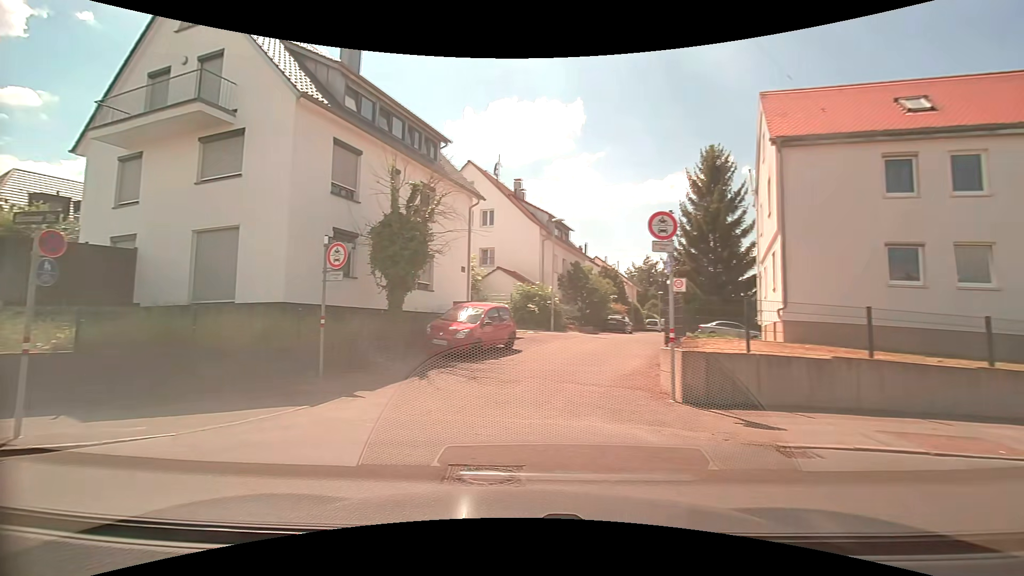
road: residential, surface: asphalt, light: Day
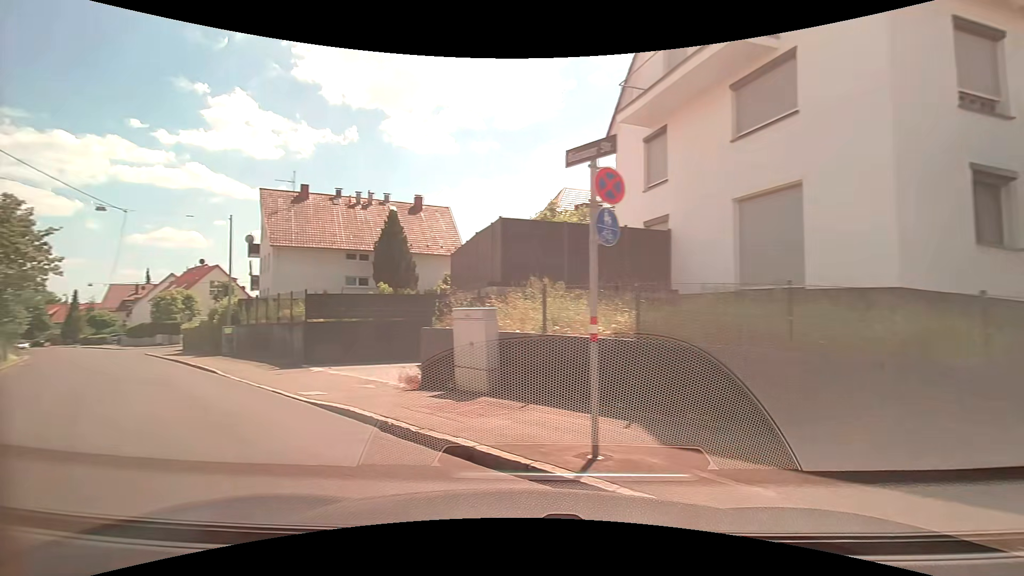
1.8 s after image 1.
(-2.1, +4.4) m; -52°
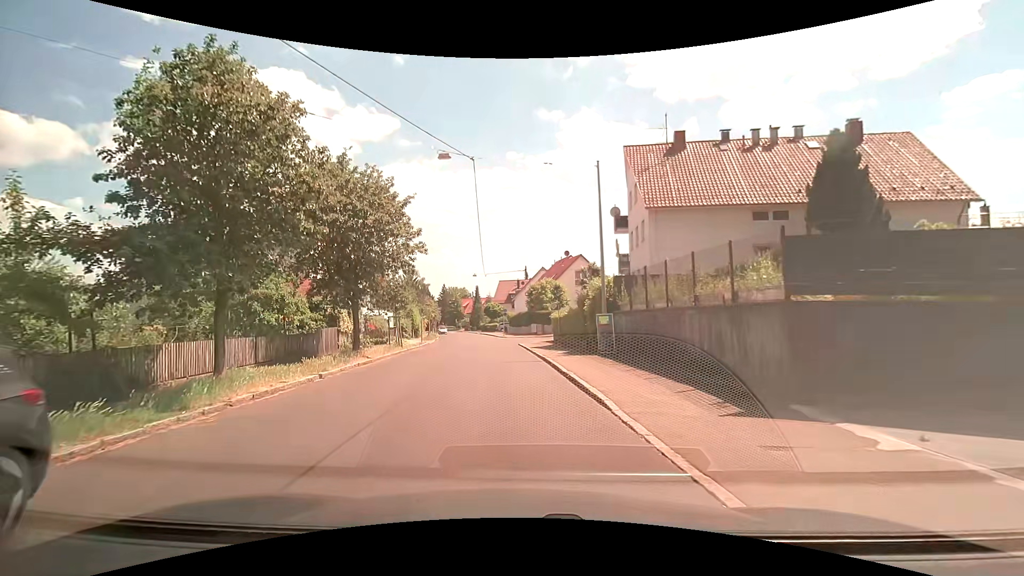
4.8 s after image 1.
(-5.7, +10.9) m; -39°
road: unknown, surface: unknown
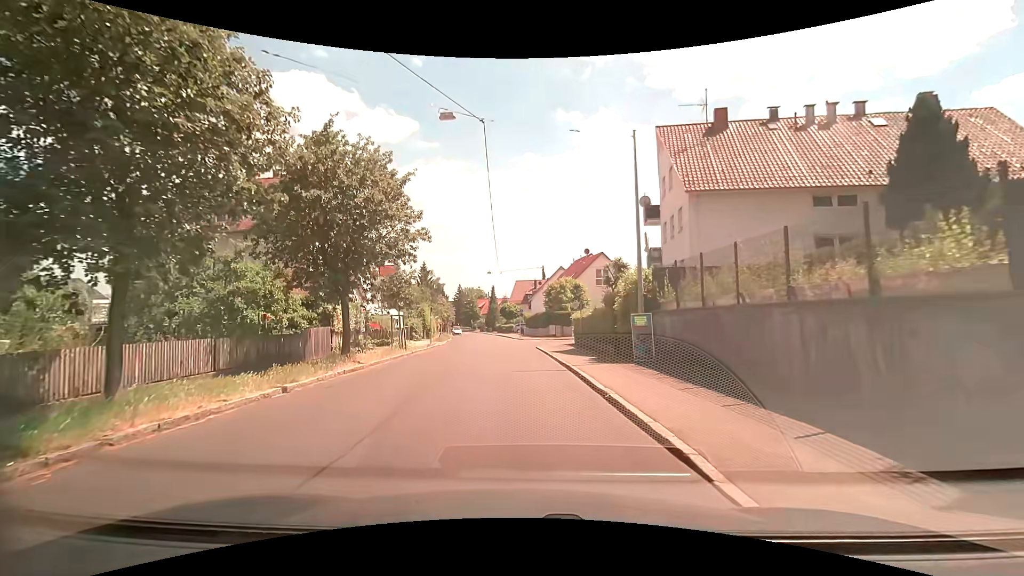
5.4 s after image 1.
(-0.1, +3.5) m; -2°
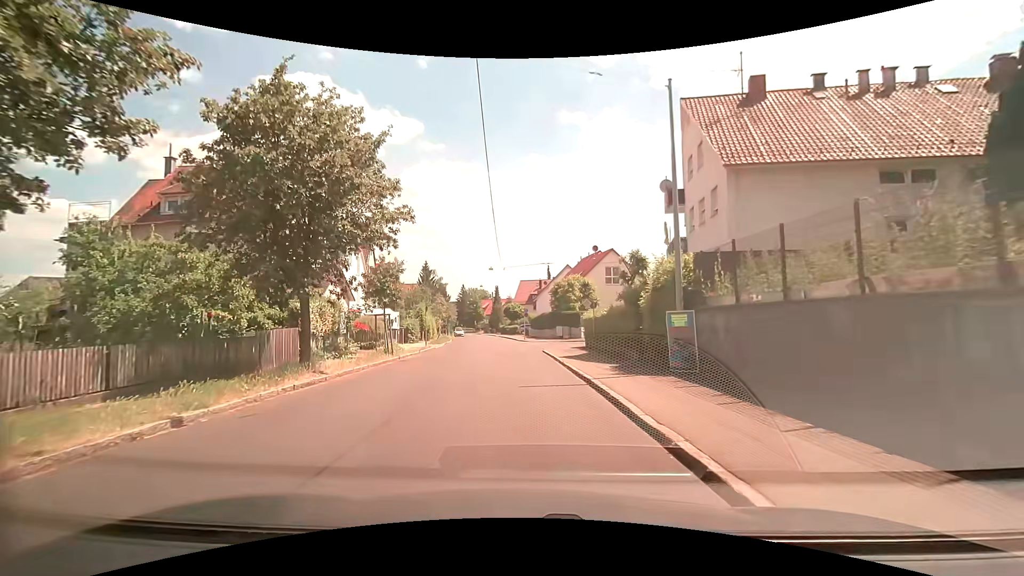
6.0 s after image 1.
(0.0, +3.9) m; 0°
